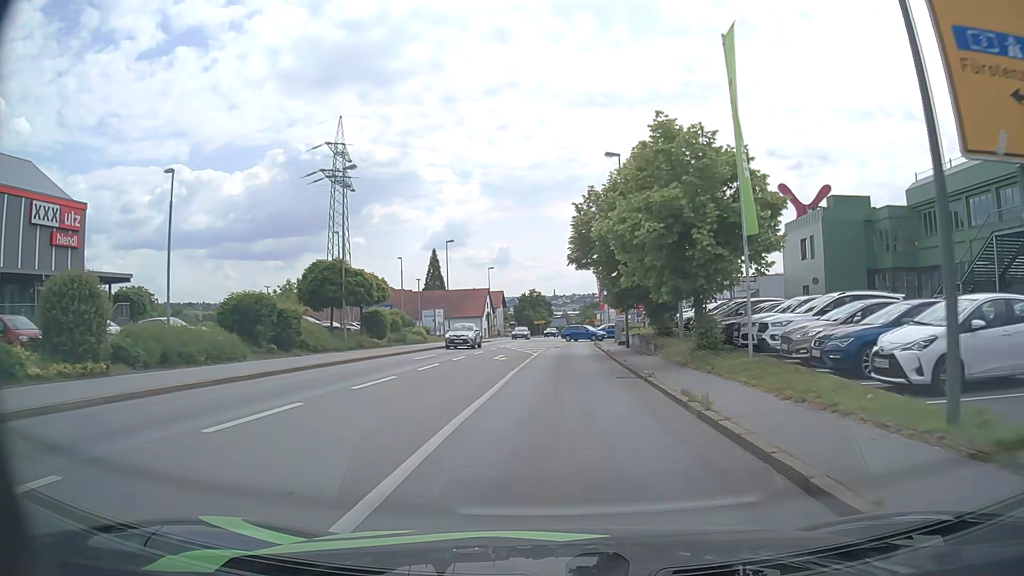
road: tertiary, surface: asphalt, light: Day
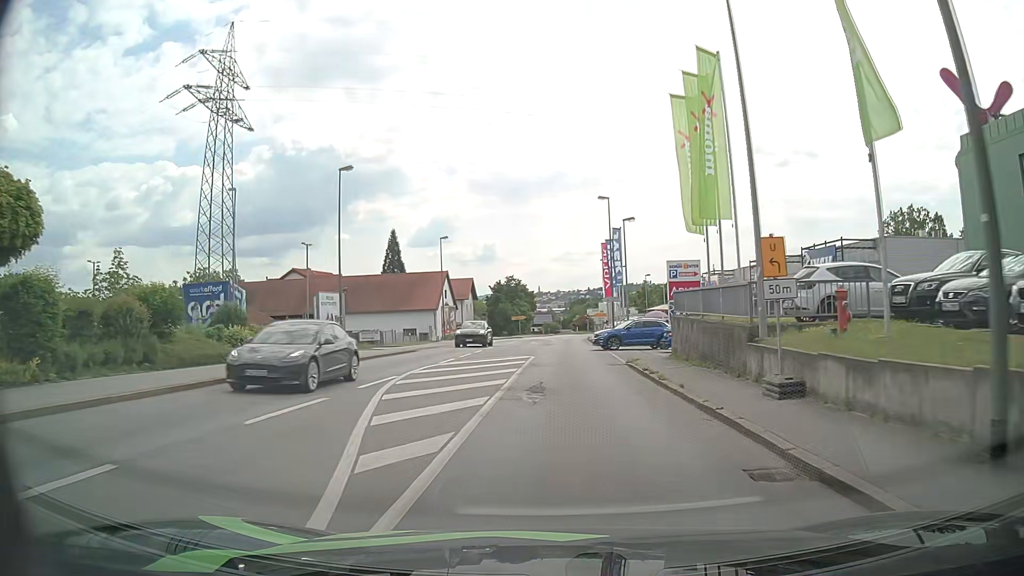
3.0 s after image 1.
(+0.4, +30.4) m; +2°
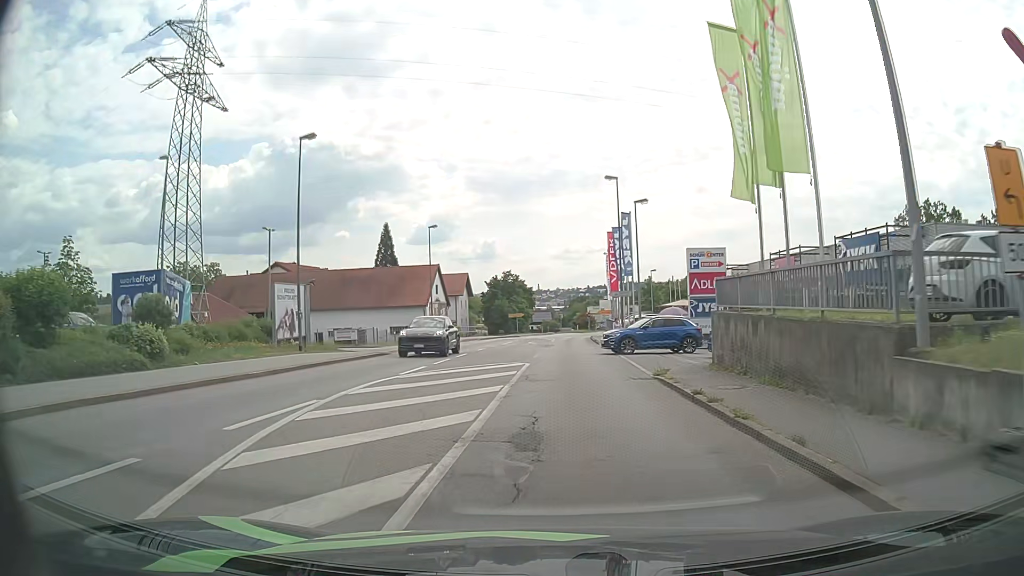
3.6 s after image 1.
(0.0, +6.1) m; 0°
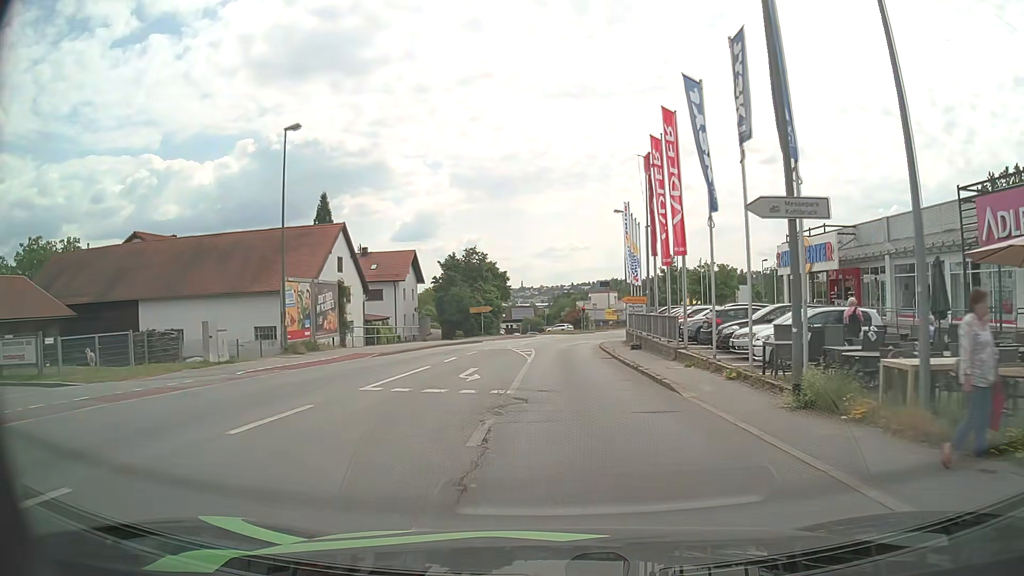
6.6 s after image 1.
(0.0, +30.7) m; +1°
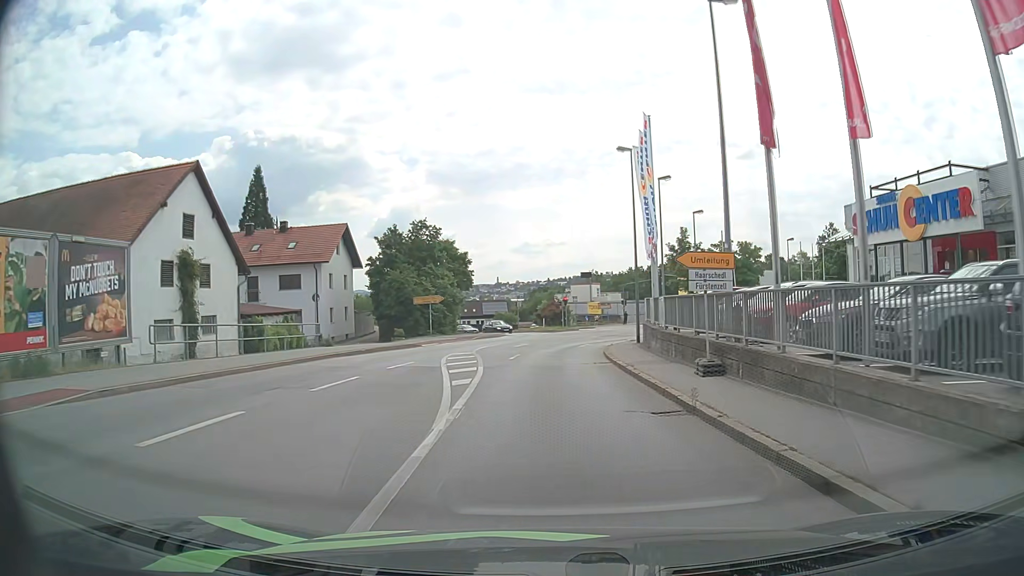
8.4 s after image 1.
(+0.3, +17.9) m; +2°
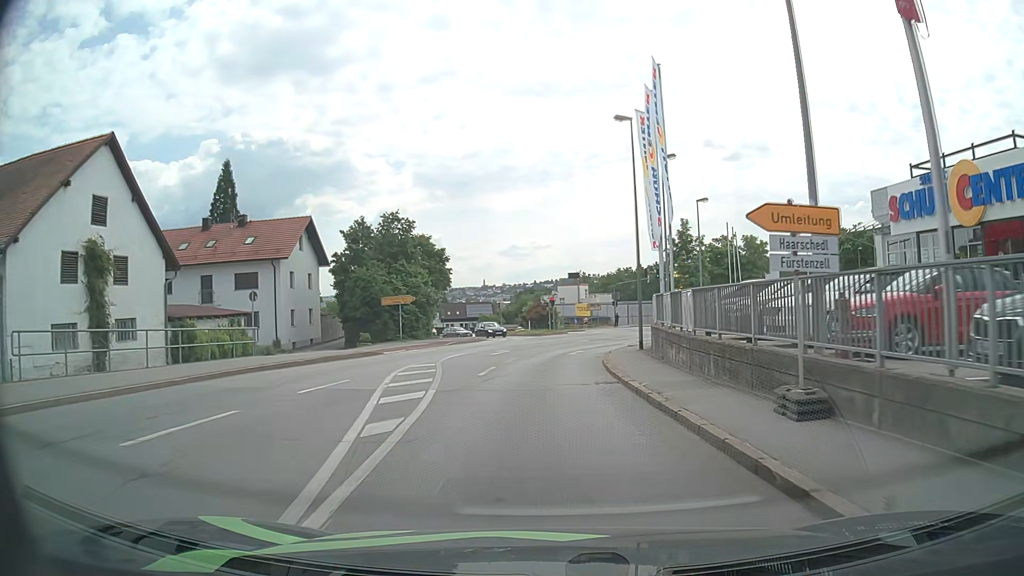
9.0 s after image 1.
(0.0, +5.8) m; +1°
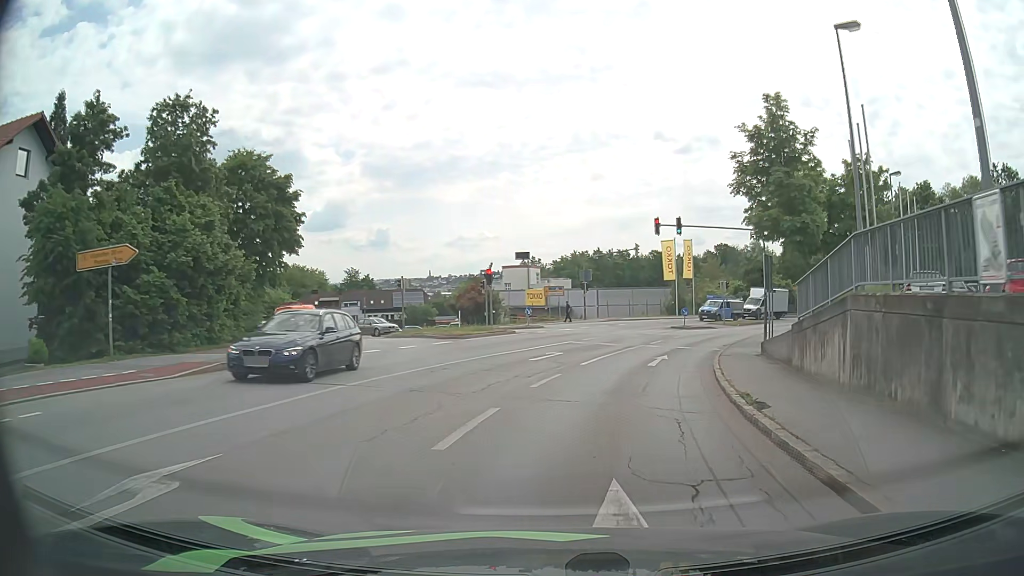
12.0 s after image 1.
(+0.6, +27.9) m; +5°
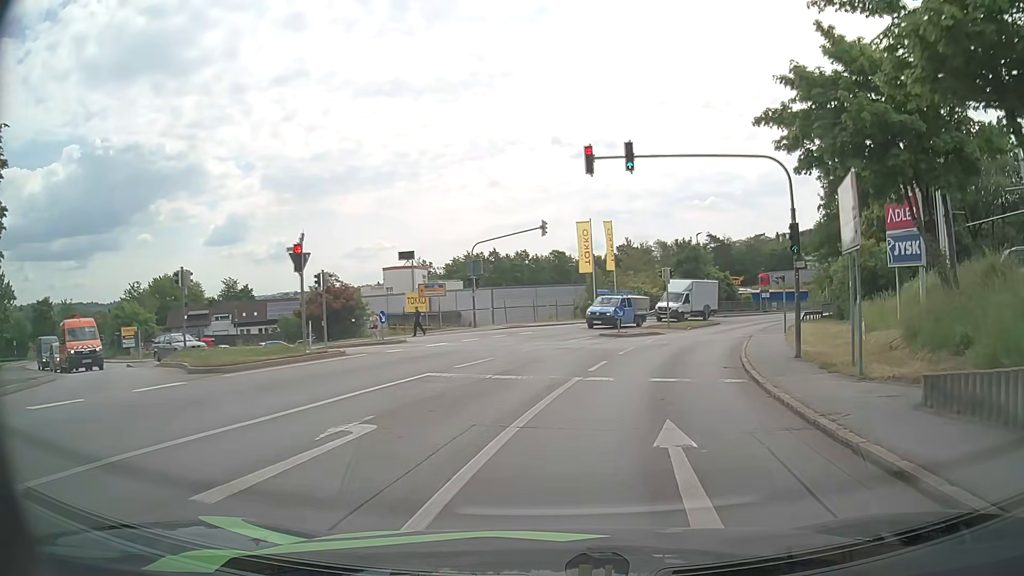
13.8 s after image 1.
(+1.2, +15.6) m; +9°
(+1, +10) (+2, +20) (+5, +29) (+9, +39) (+13, +48) (+19, +56) (+25, +64) (+32, +71) (+39, +78) (+46, +85) m
